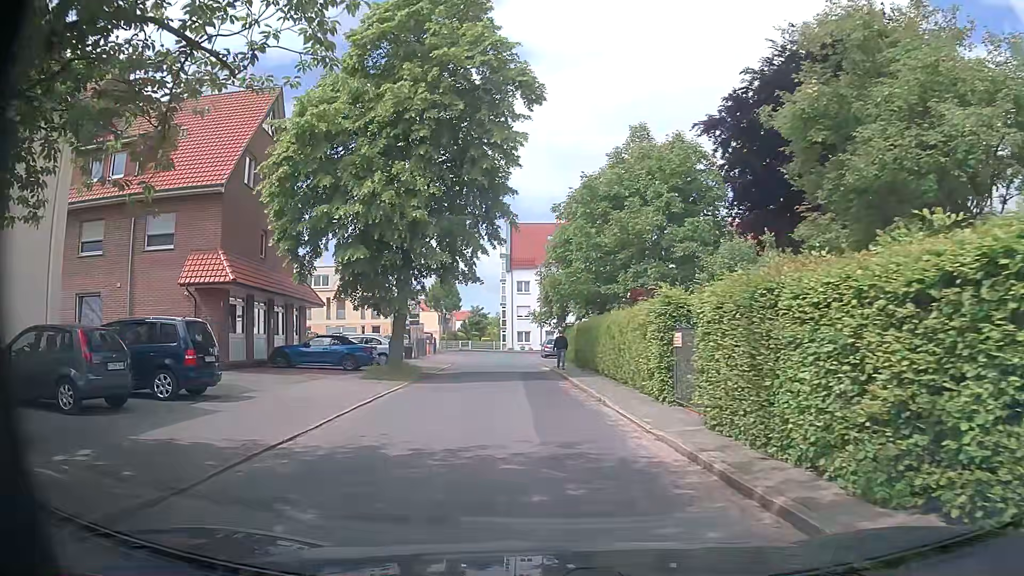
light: Day
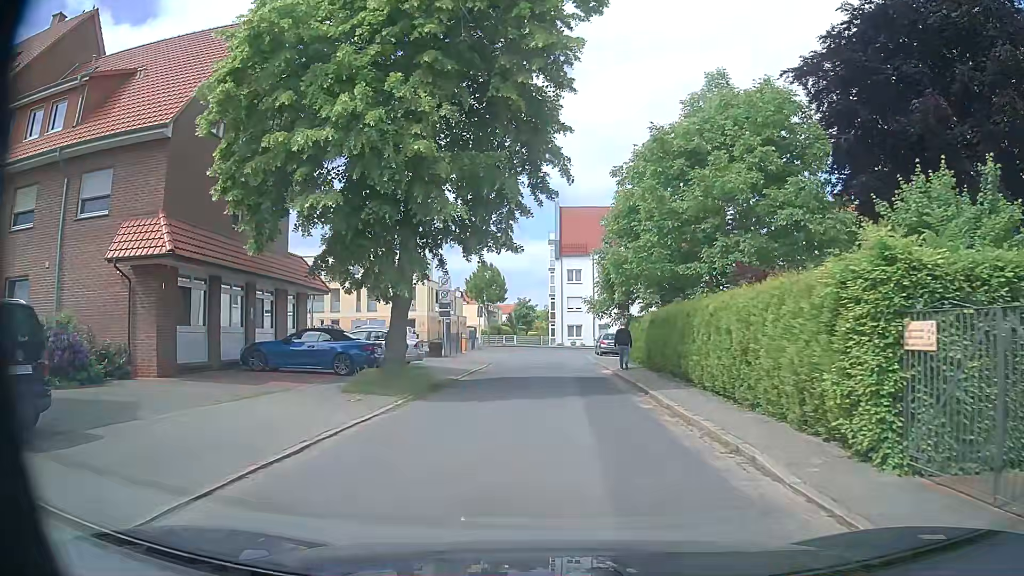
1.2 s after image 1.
(-0.3, +7.3) m; -4°
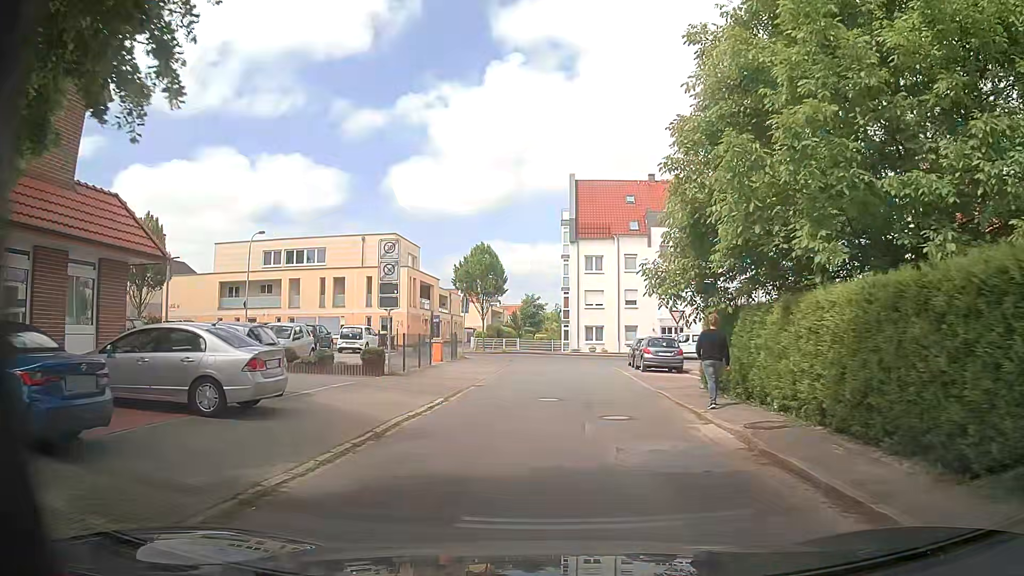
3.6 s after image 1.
(-0.2, +14.8) m; -1°
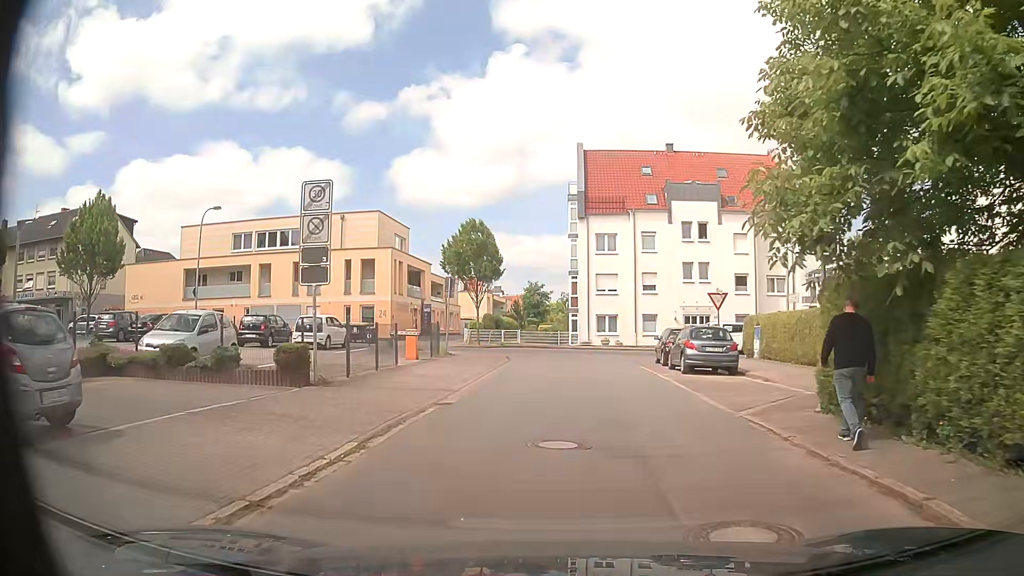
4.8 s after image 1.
(0.0, +7.3) m; -2°
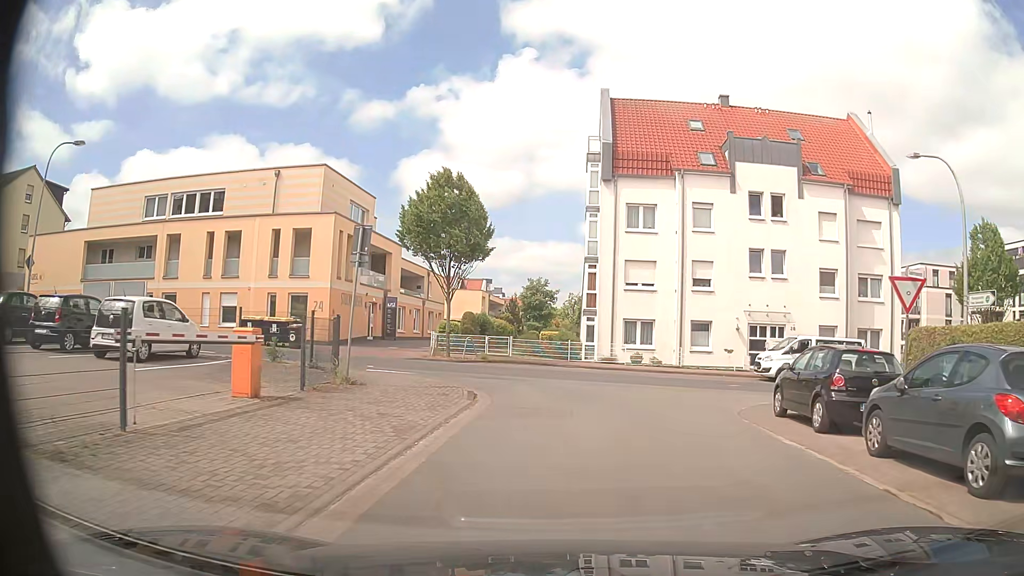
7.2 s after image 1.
(+0.1, +14.5) m; +1°
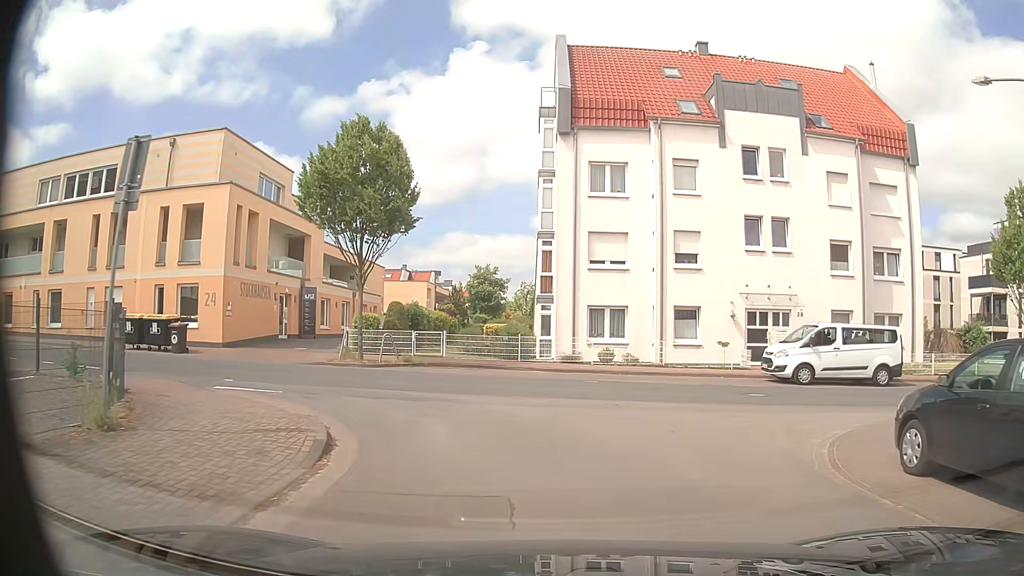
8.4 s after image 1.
(+0.2, +6.8) m; +4°
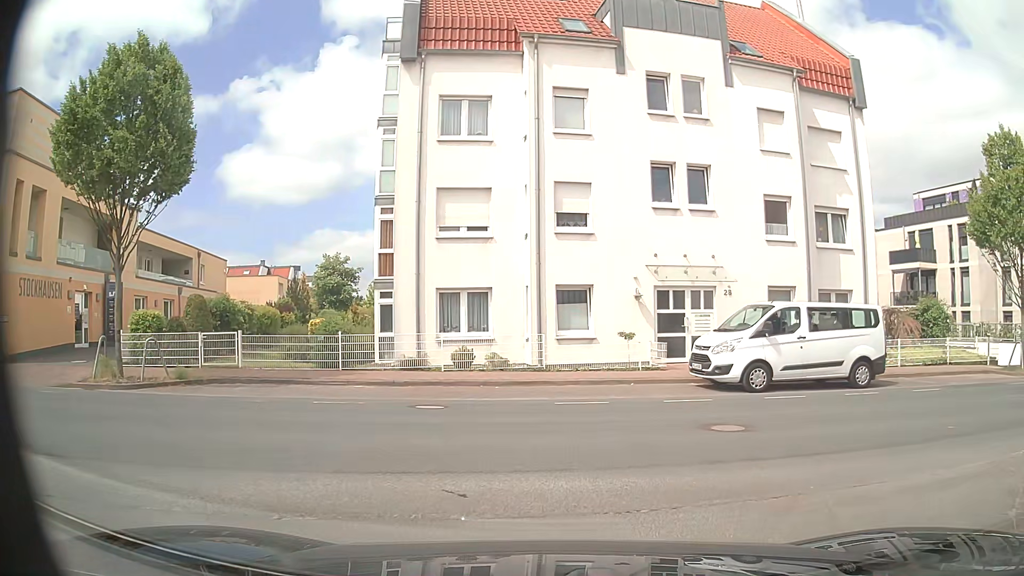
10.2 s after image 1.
(+0.5, +6.7) m; +10°
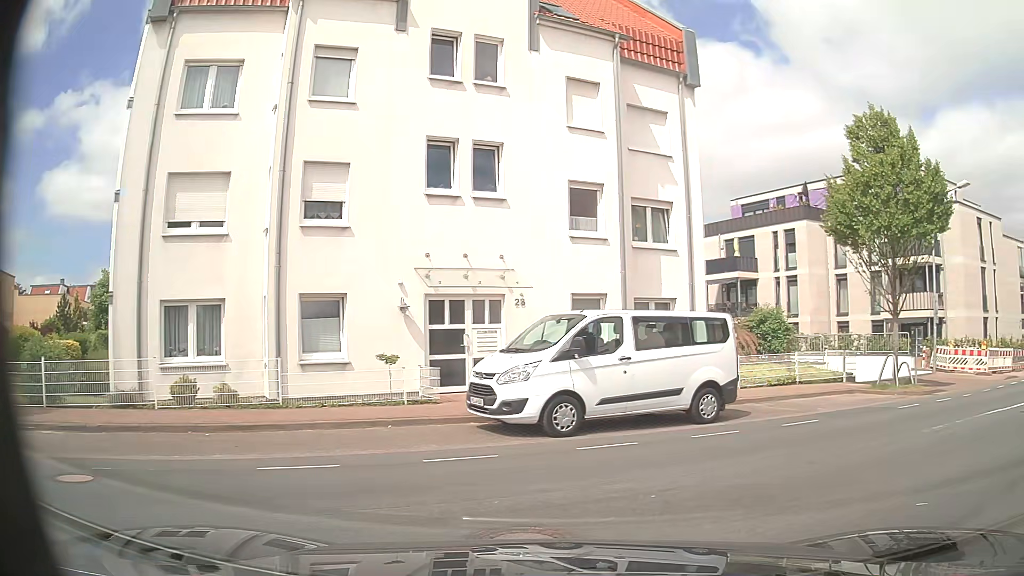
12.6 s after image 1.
(+0.5, +4.2) m; +18°
(+5, +8) (+13, +13) (+22, +18) (+31, +23) (+39, +28) (+48, +34) (+56, +39) (+65, +44) (+74, +49) (+82, +54) m
